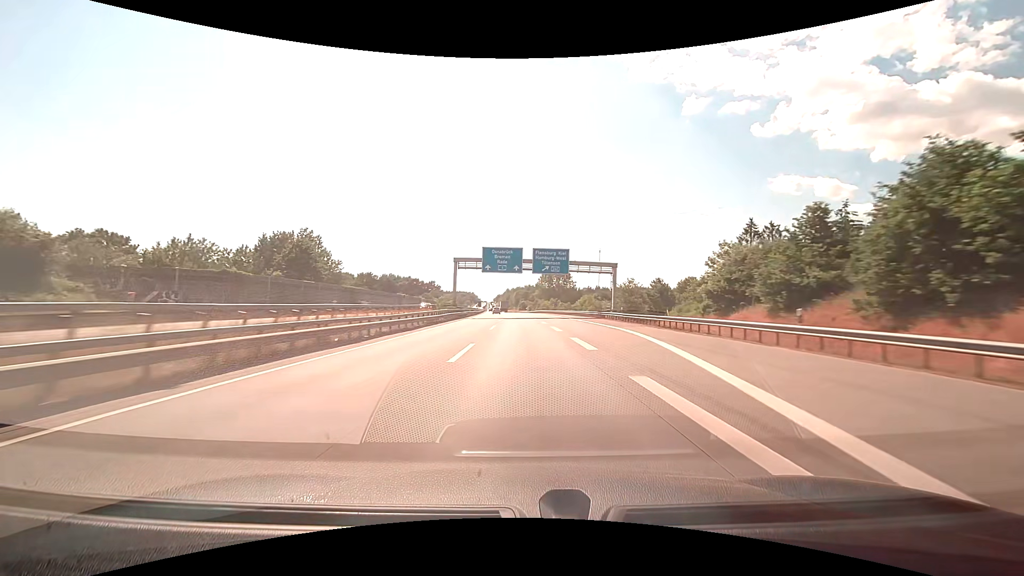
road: motorway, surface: concrete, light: Day
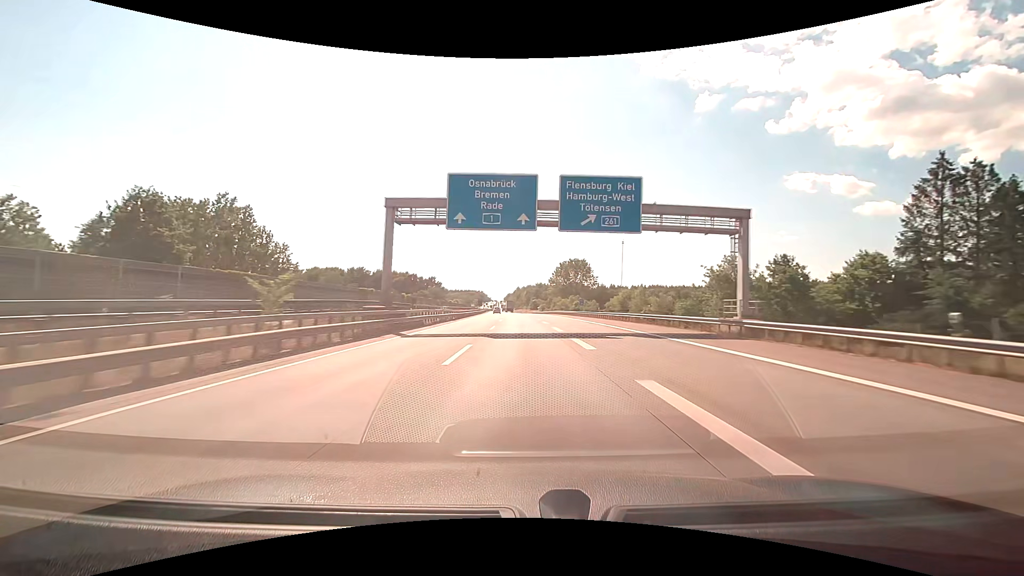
(-0.4, +36.8) m; -1°
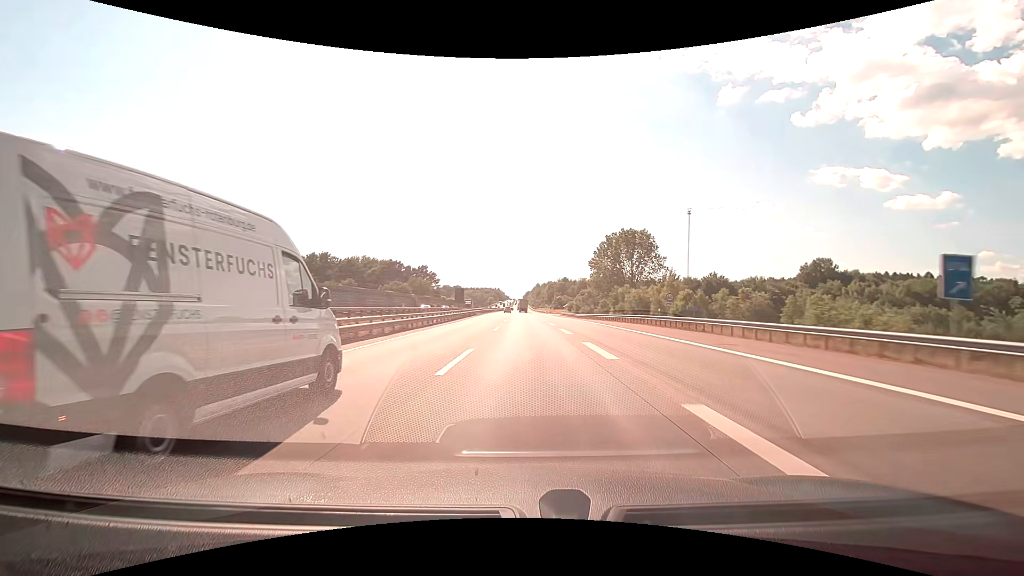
(-1.6, +74.3) m; -2°
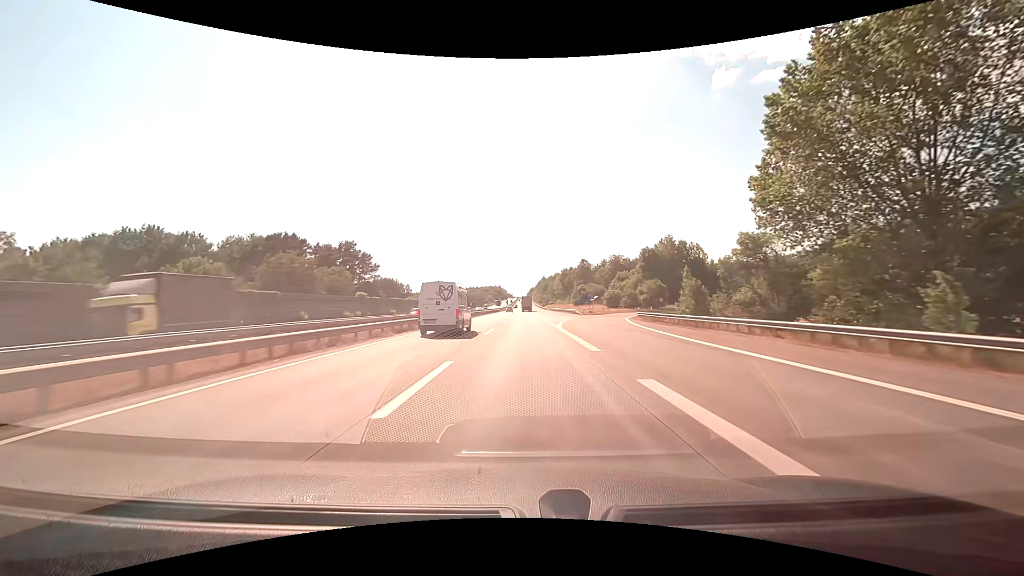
(-0.7, +94.1) m; 0°
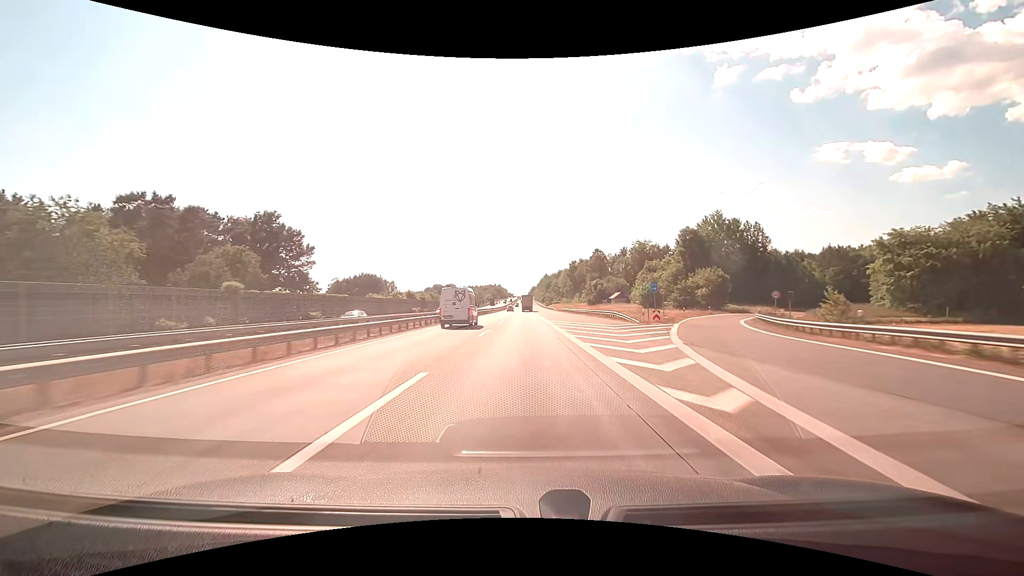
(0.0, +38.1) m; 0°
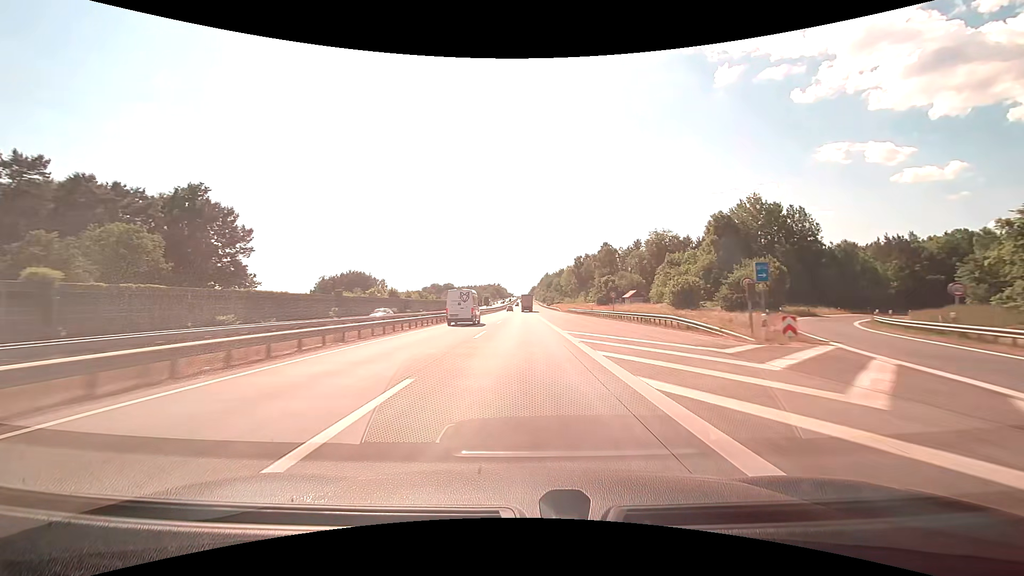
(0.0, +19.1) m; 0°
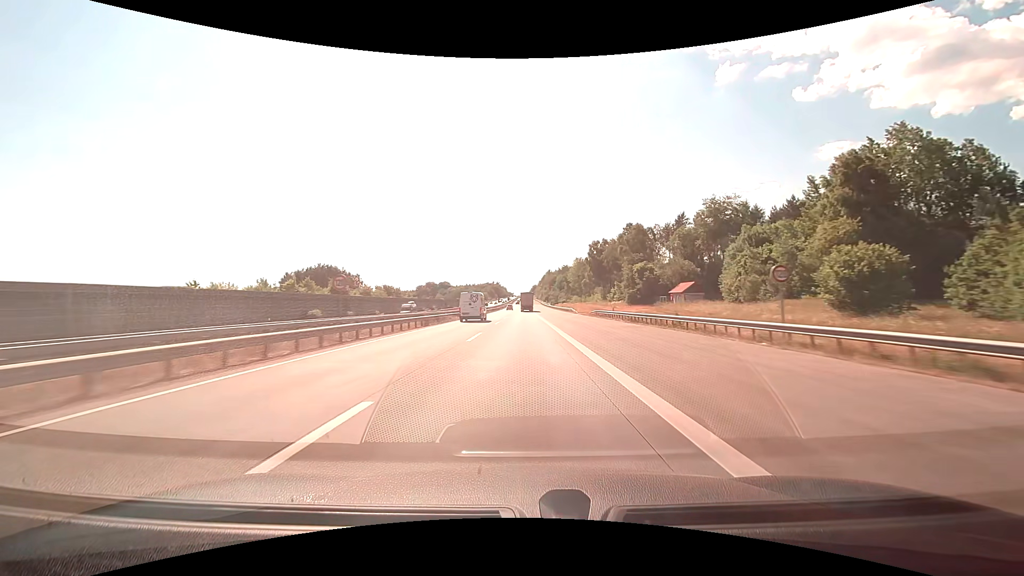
(0.0, +38.0) m; 0°
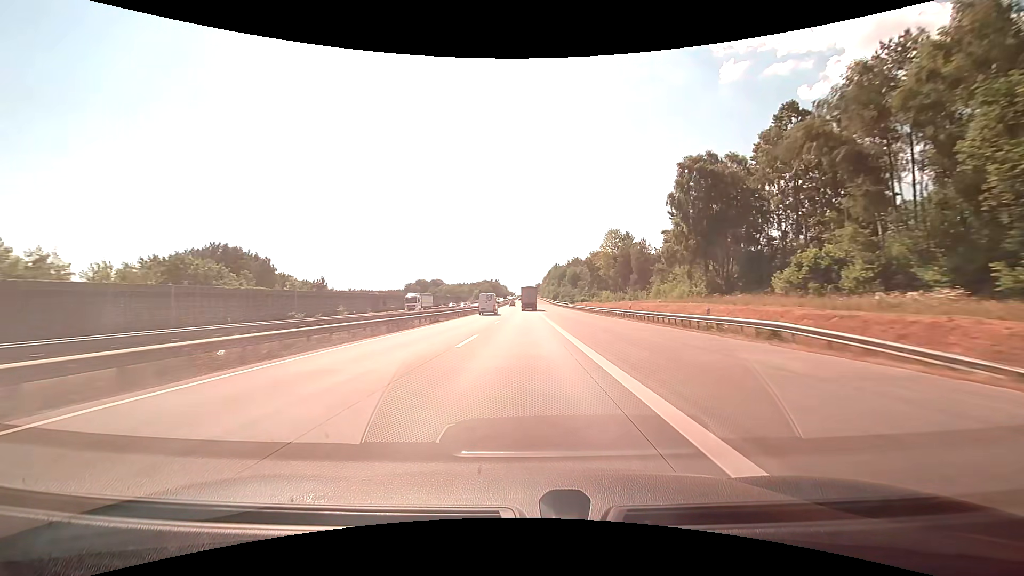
(-0.1, +75.4) m; 0°
(0, +10) (0, +20) (0, +30) (0, +40) (0, +50) (0, +60) (0, +70) (0, +80) (0, +90) (0, +100) m
